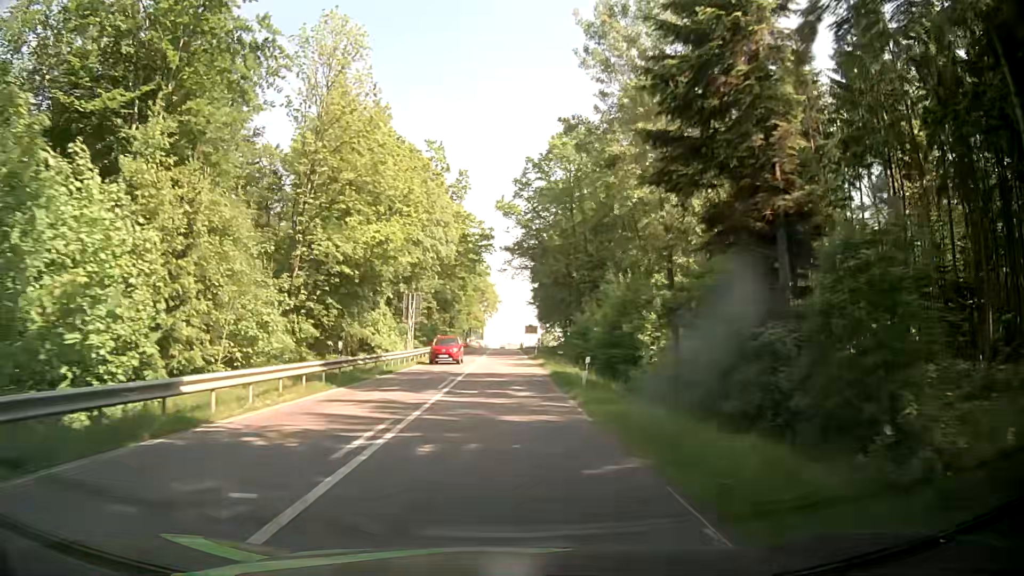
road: secondary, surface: asphalt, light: Day
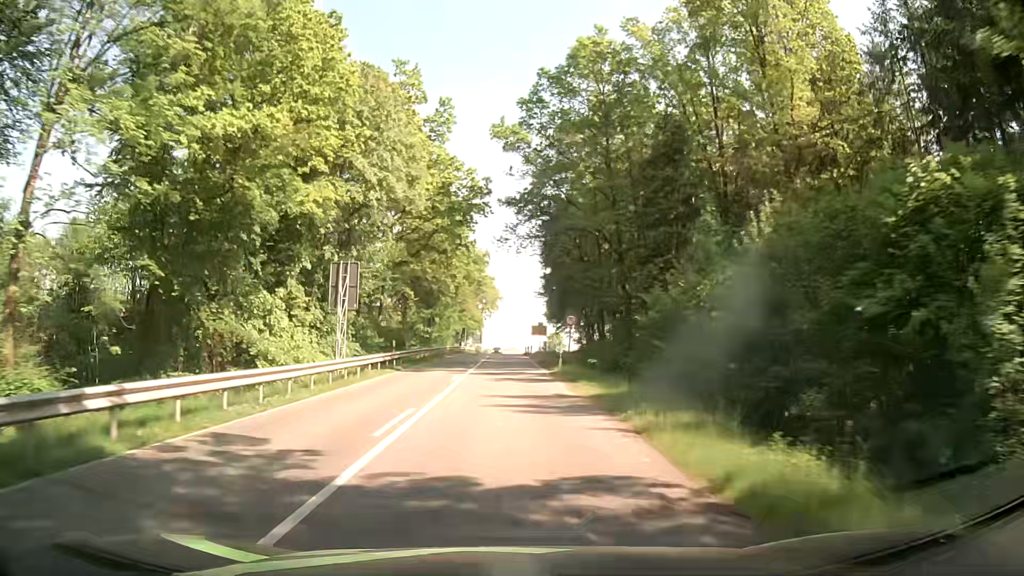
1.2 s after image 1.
(0.0, +21.9) m; 0°
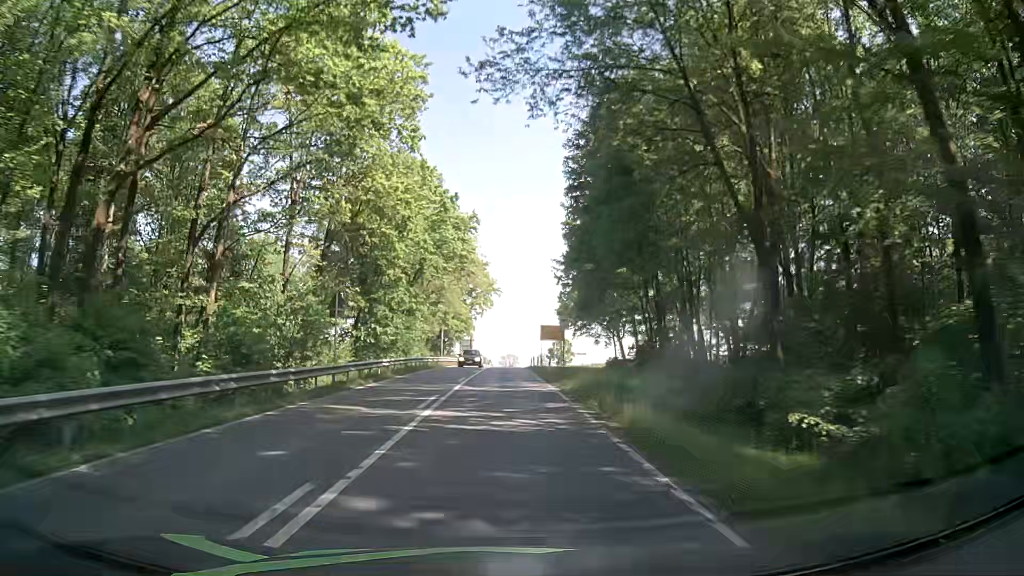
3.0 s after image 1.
(+0.1, +31.1) m; 0°
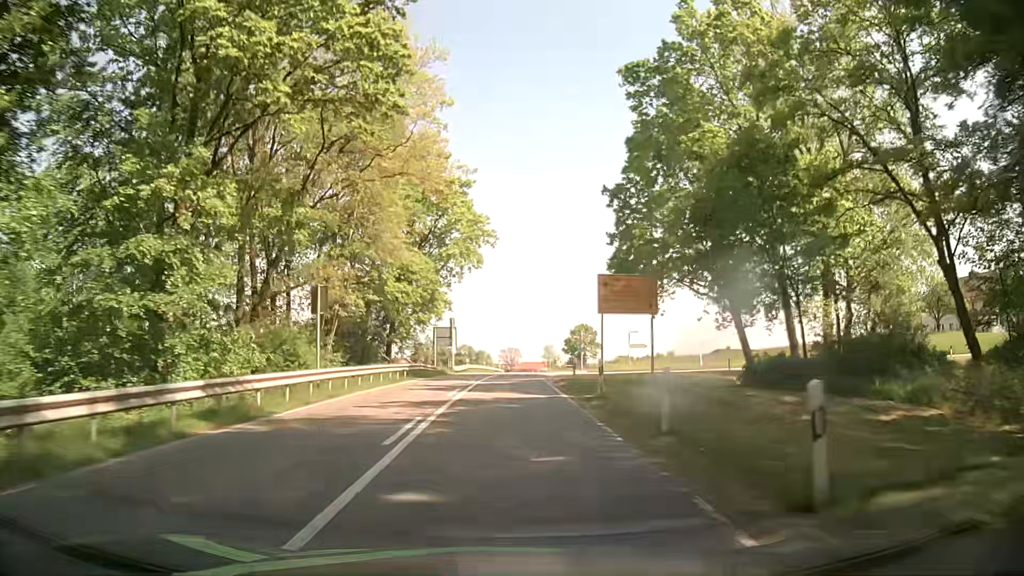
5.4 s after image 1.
(+0.5, +41.3) m; 0°
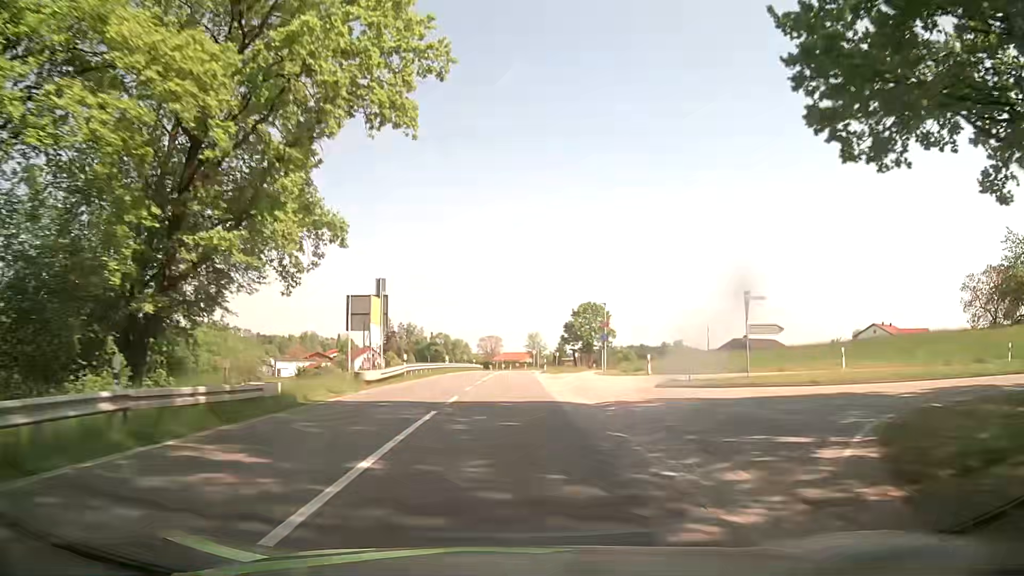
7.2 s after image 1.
(+0.5, +31.4) m; +1°
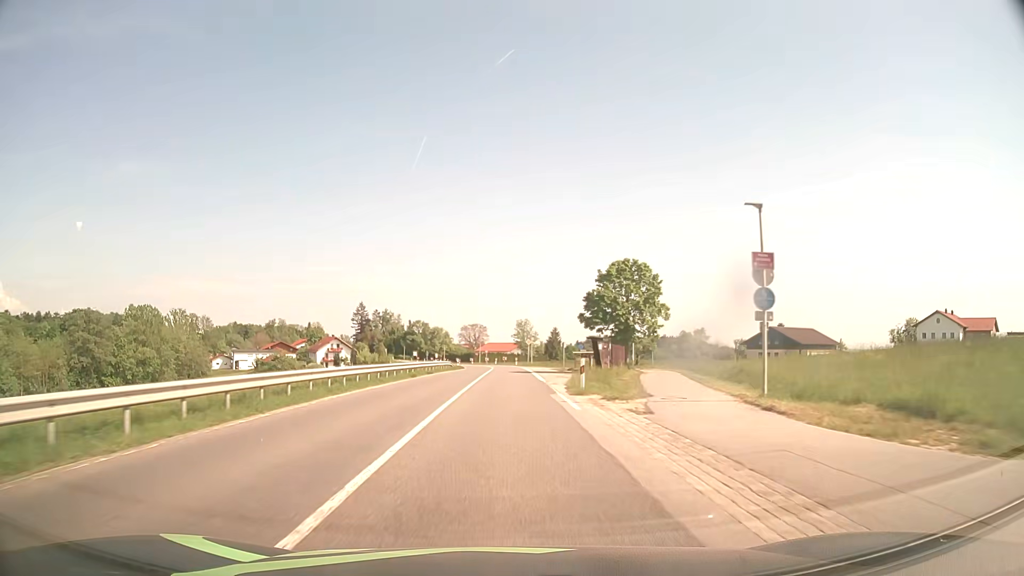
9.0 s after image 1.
(+0.5, +32.2) m; +1°
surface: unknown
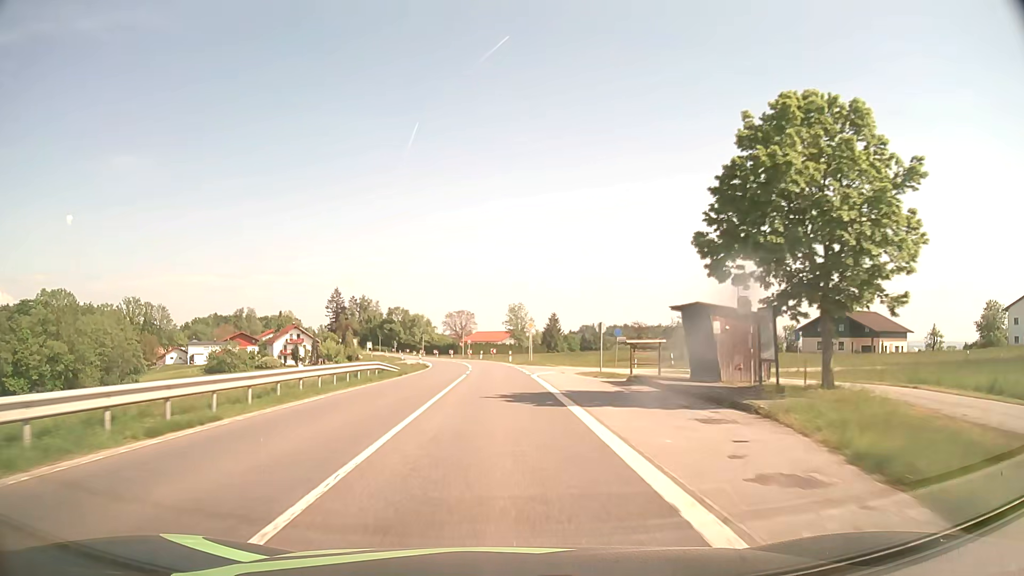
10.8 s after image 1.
(+0.6, +32.5) m; +1°
